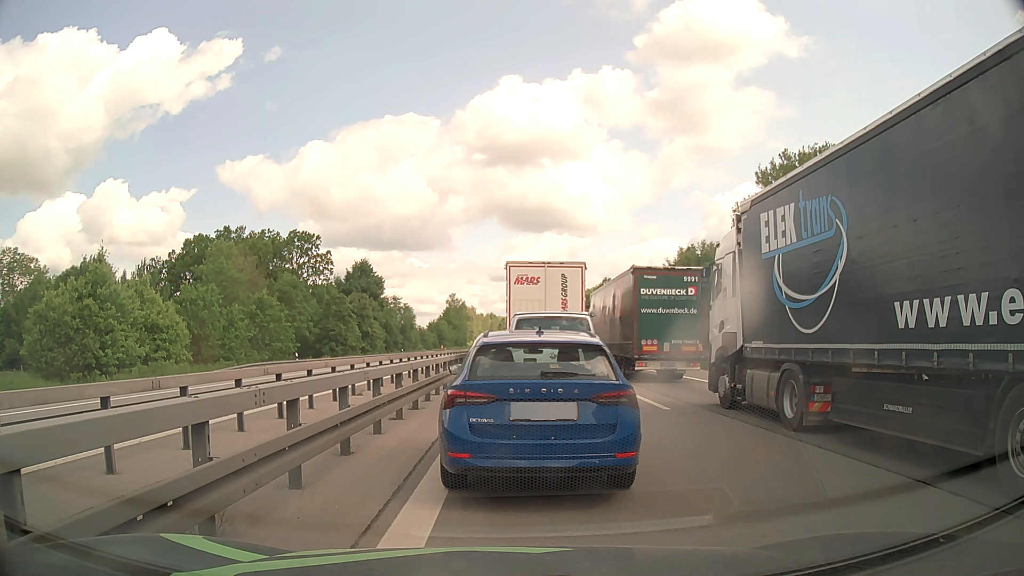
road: motorway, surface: asphalt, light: Day
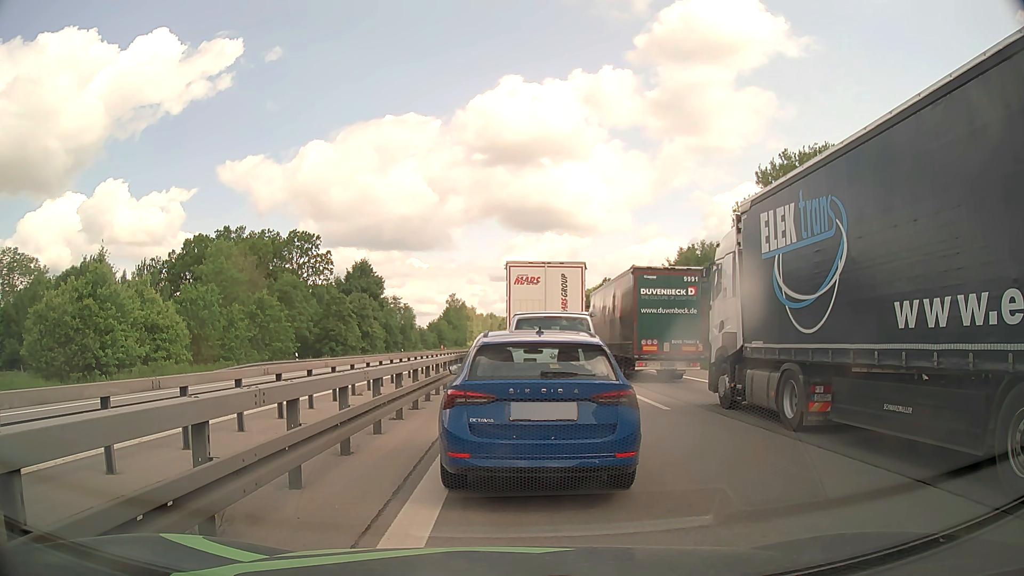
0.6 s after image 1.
(0.0, 0.0) m; 0°
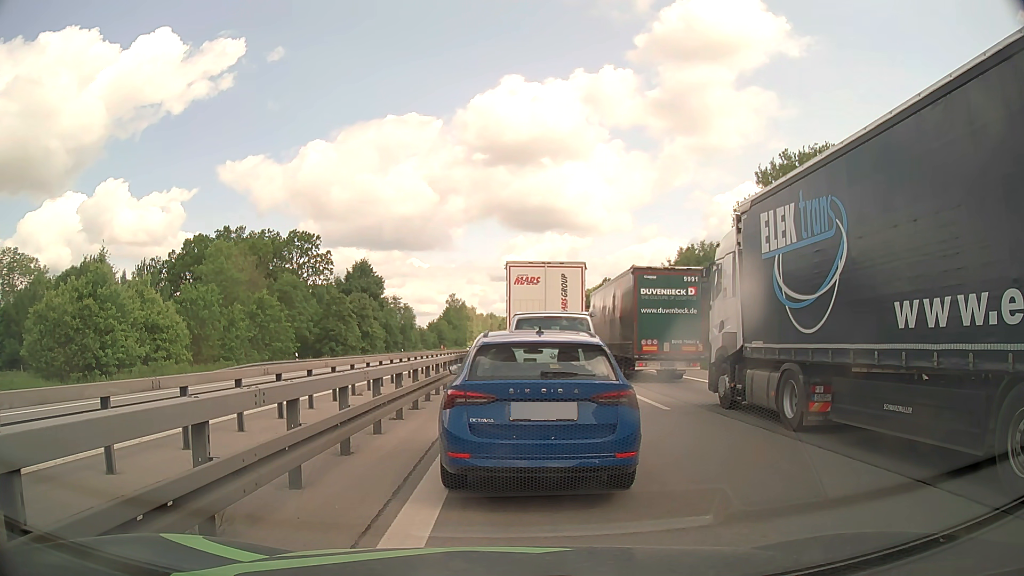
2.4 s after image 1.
(0.0, 0.0) m; 0°
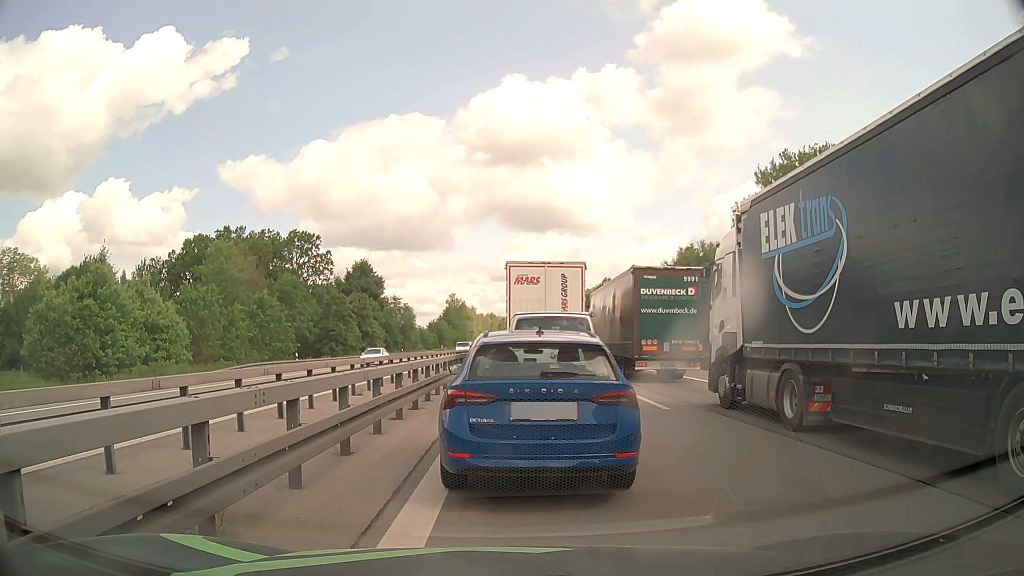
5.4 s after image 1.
(0.0, 0.0) m; 0°
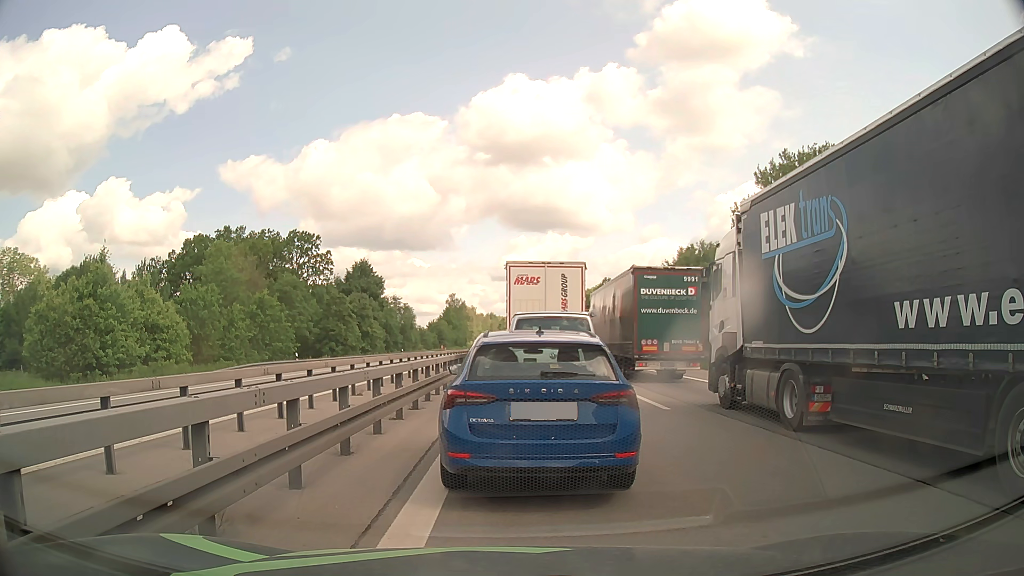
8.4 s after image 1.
(0.0, 0.0) m; 0°
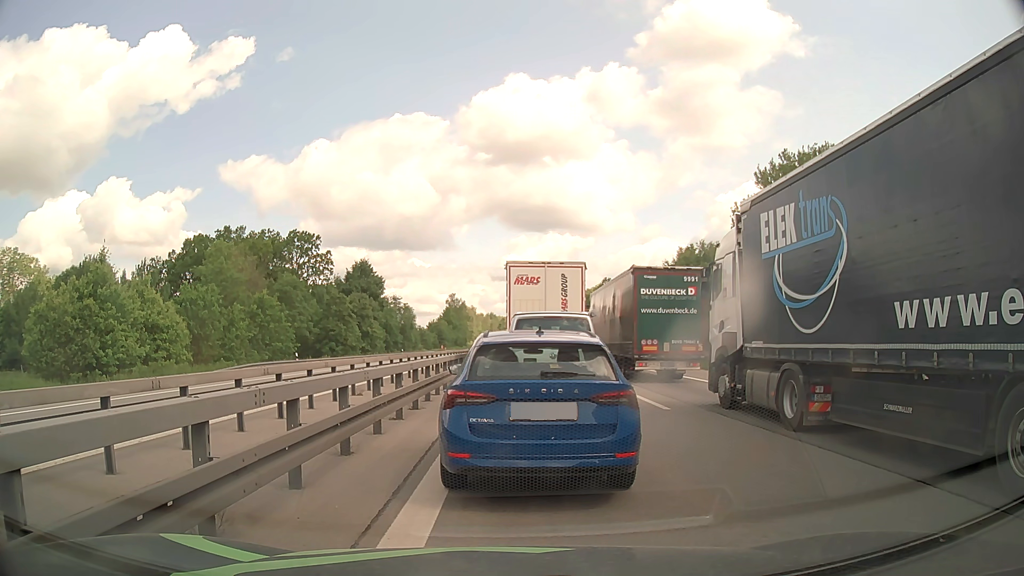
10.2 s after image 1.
(0.0, 0.0) m; 0°
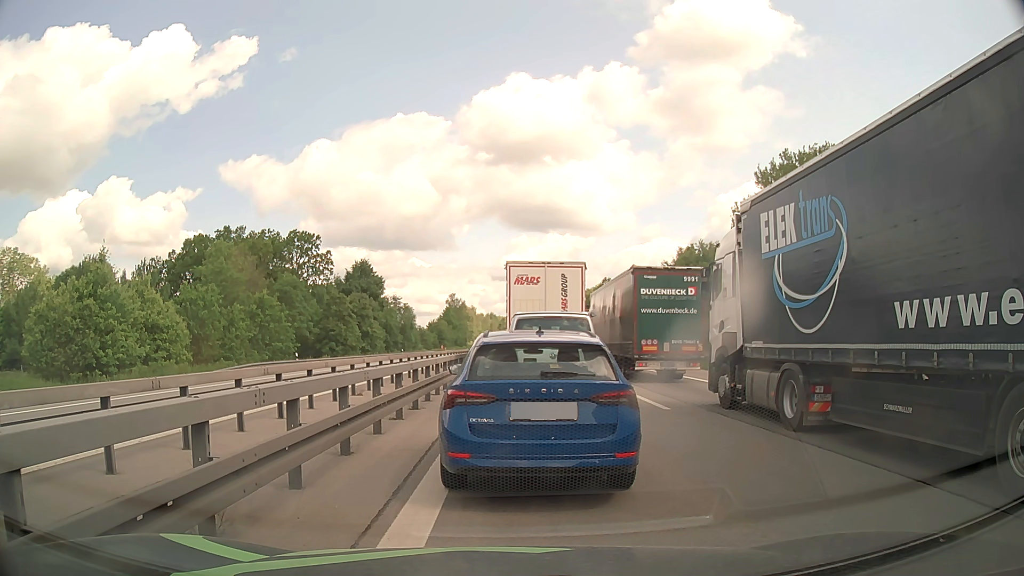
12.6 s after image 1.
(0.0, 0.0) m; 0°
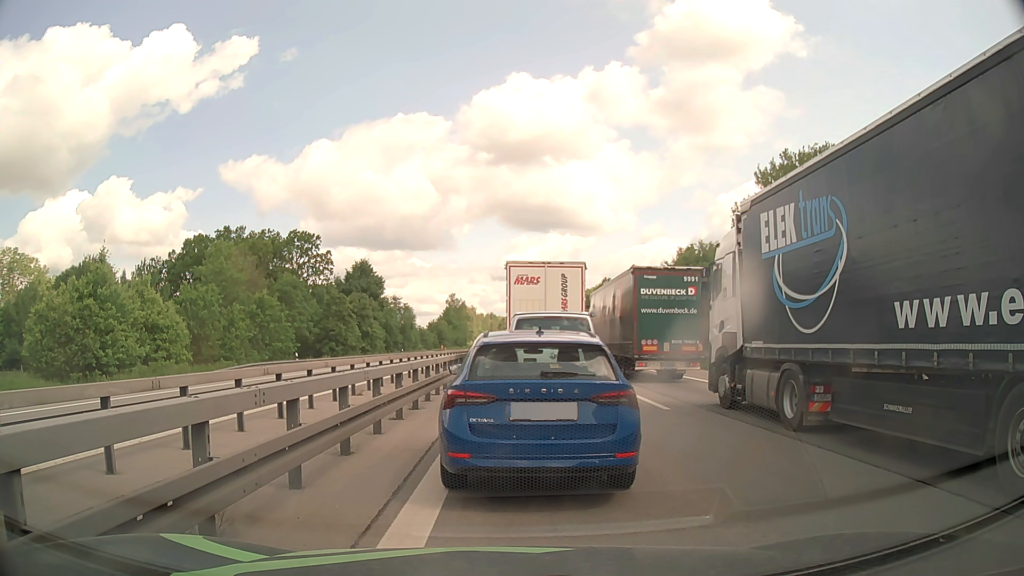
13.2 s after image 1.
(0.0, 0.0) m; 0°
